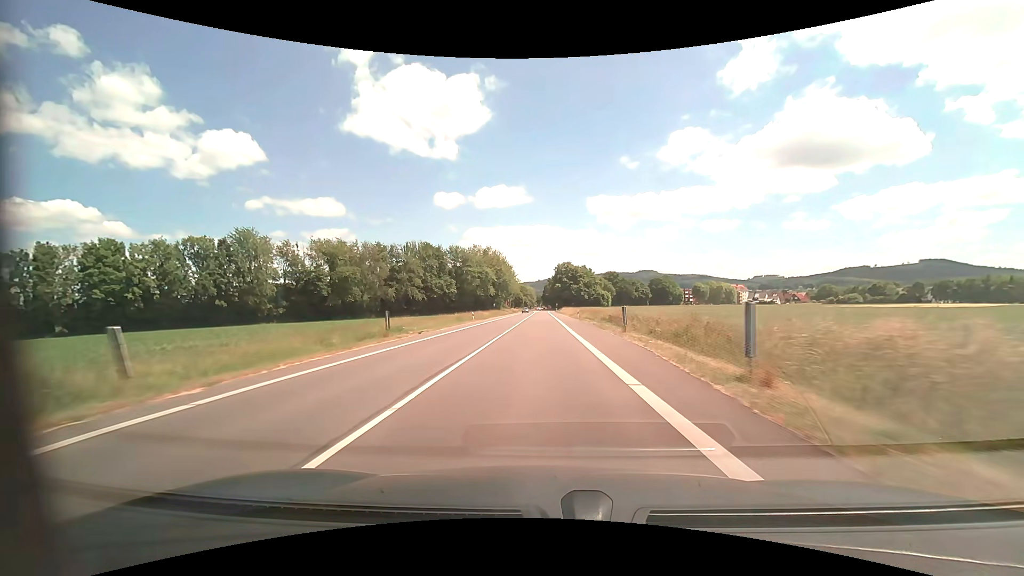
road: tertiary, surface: asphalt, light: Day
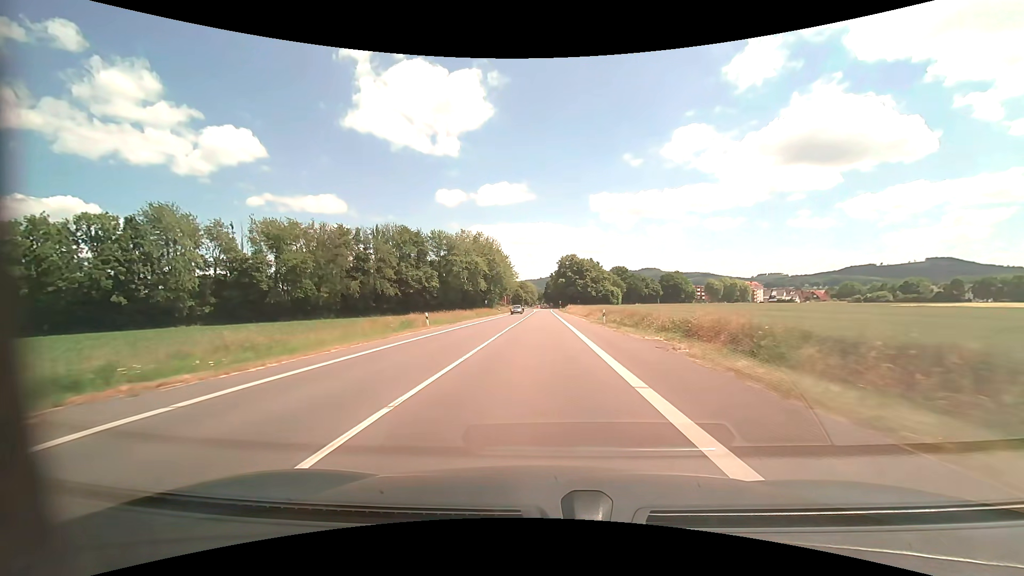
(-0.1, +23.9) m; 0°
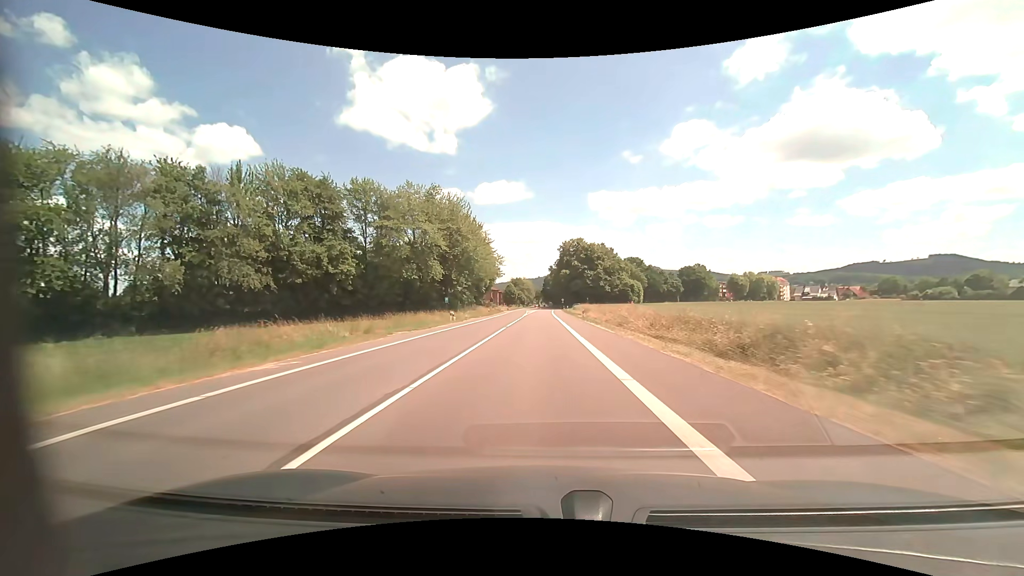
(0.0, +45.9) m; 0°
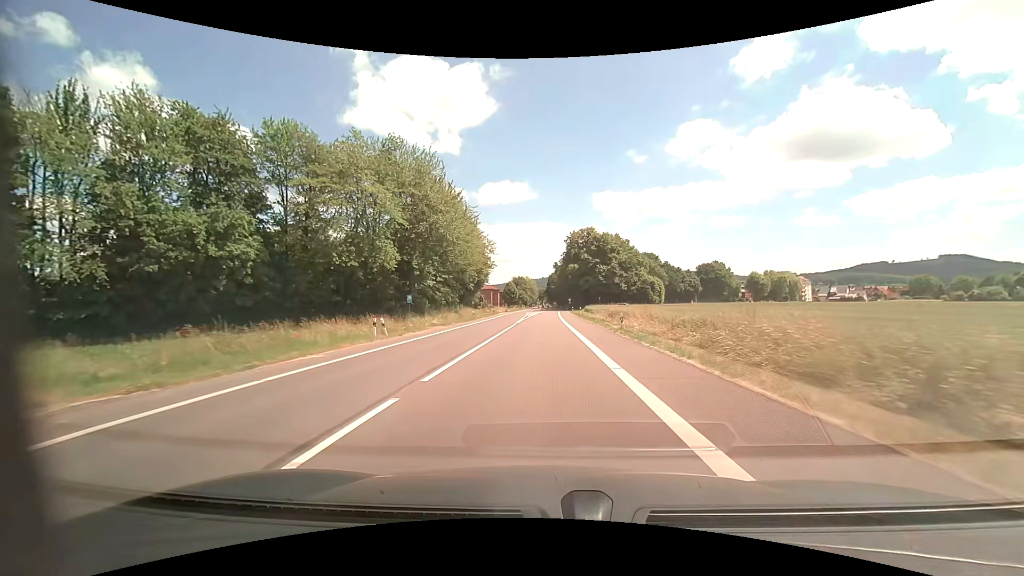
(-0.1, +21.6) m; 0°
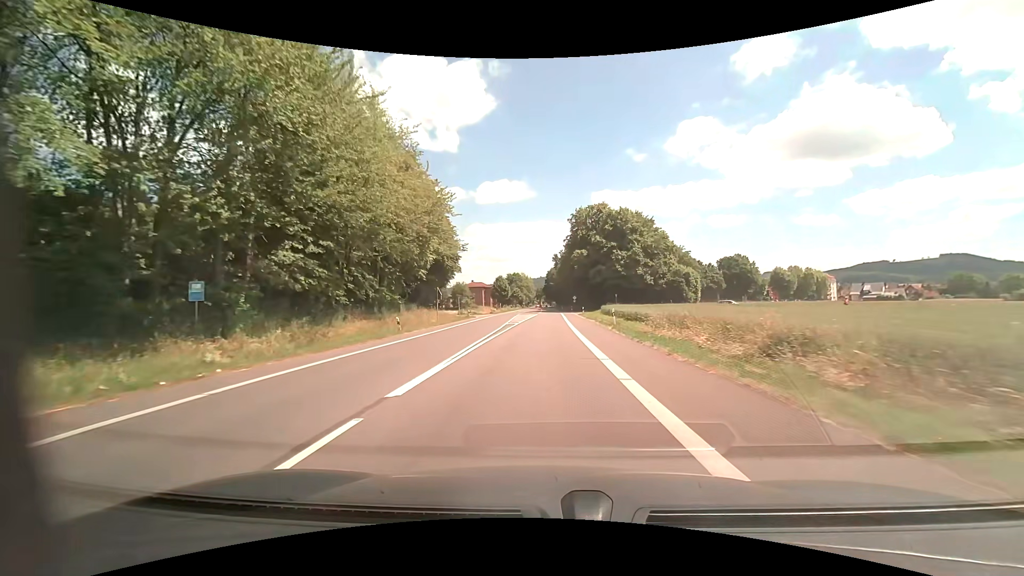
(+0.1, +30.8) m; 0°
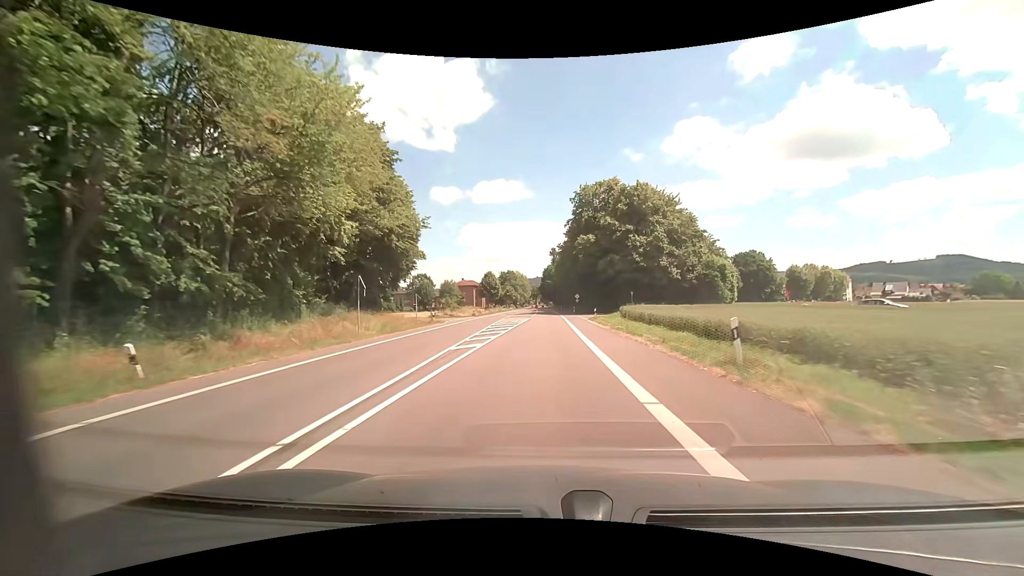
(0.0, +19.5) m; 0°
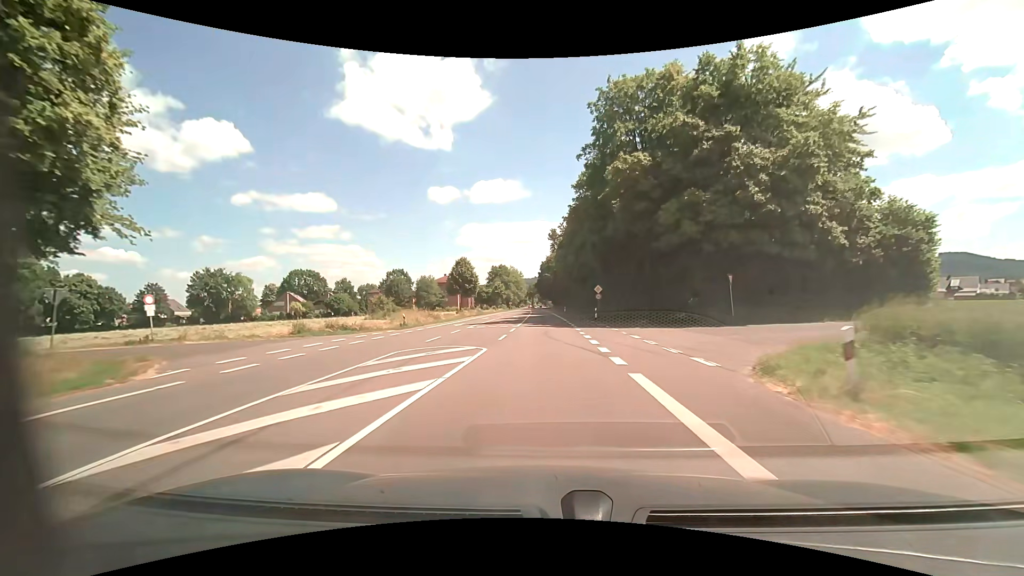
(+0.3, +37.7) m; 0°
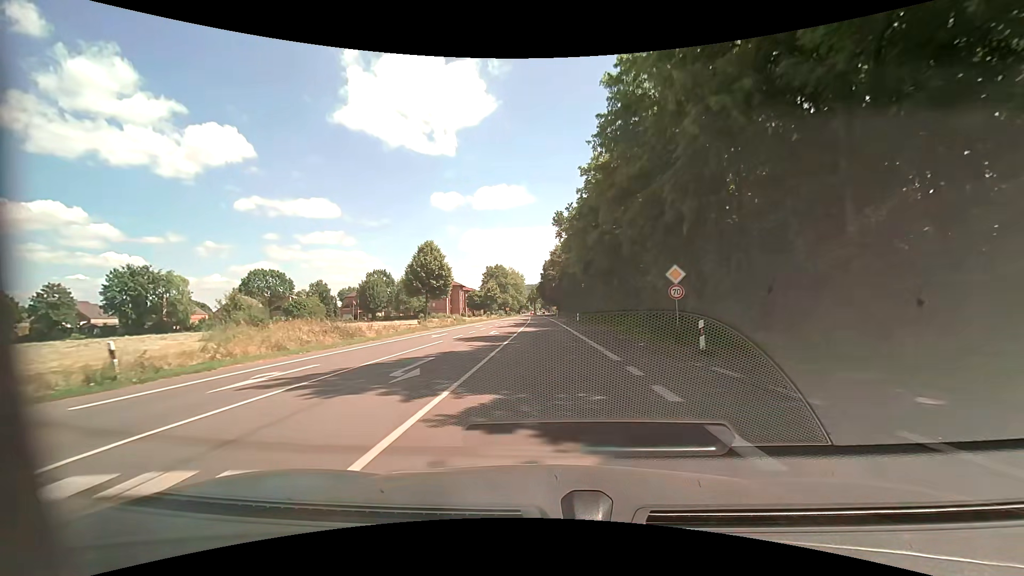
(-0.1, +28.1) m; -1°
(0, +10) (0, +20) (0, +30) (0, +40) (0, +50) (0, +60) (0, +70) (0, +80) (-1, +90) (-1, +100) m
